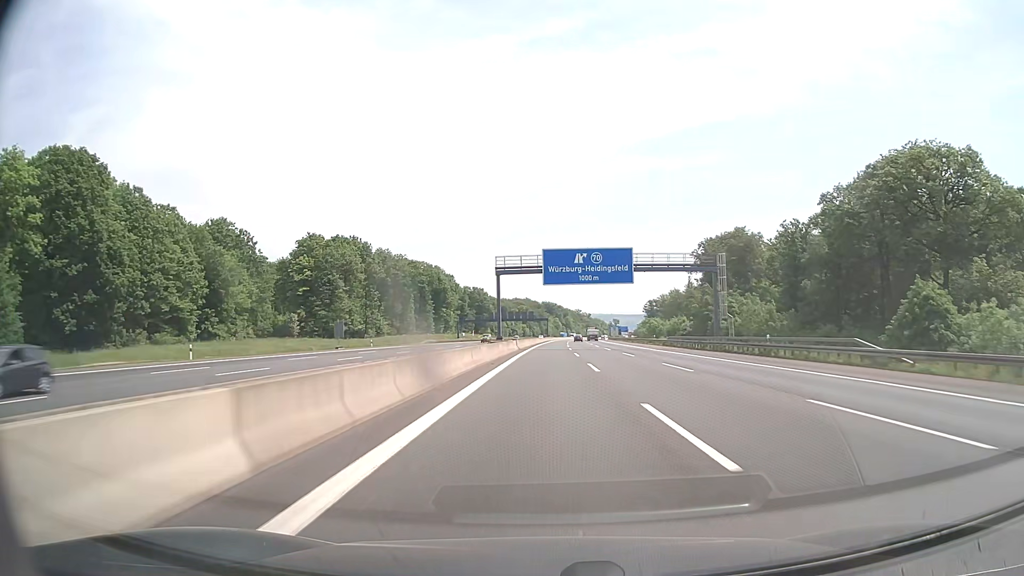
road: motorway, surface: asphalt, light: Day
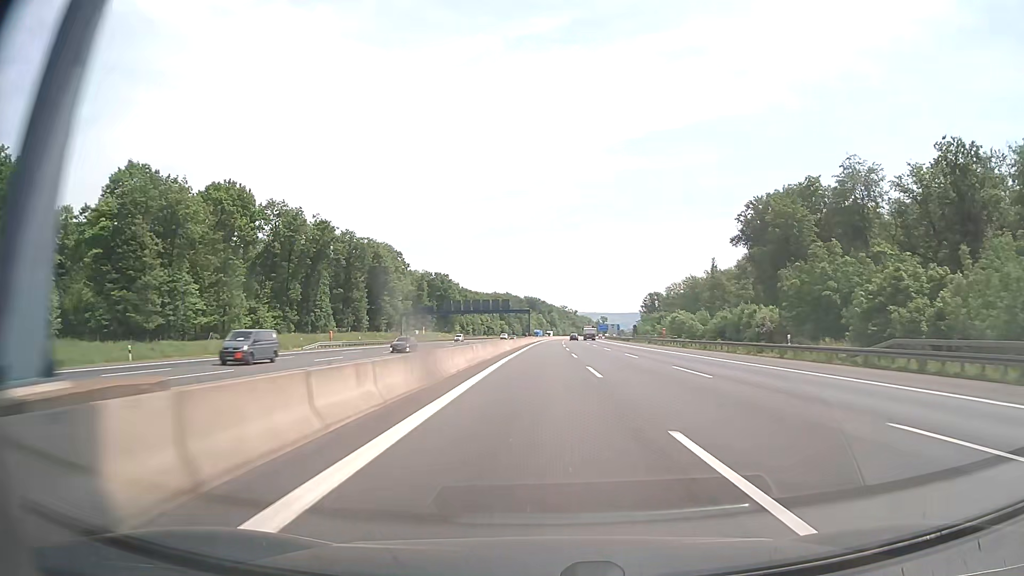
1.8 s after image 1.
(+0.6, +57.0) m; +1°
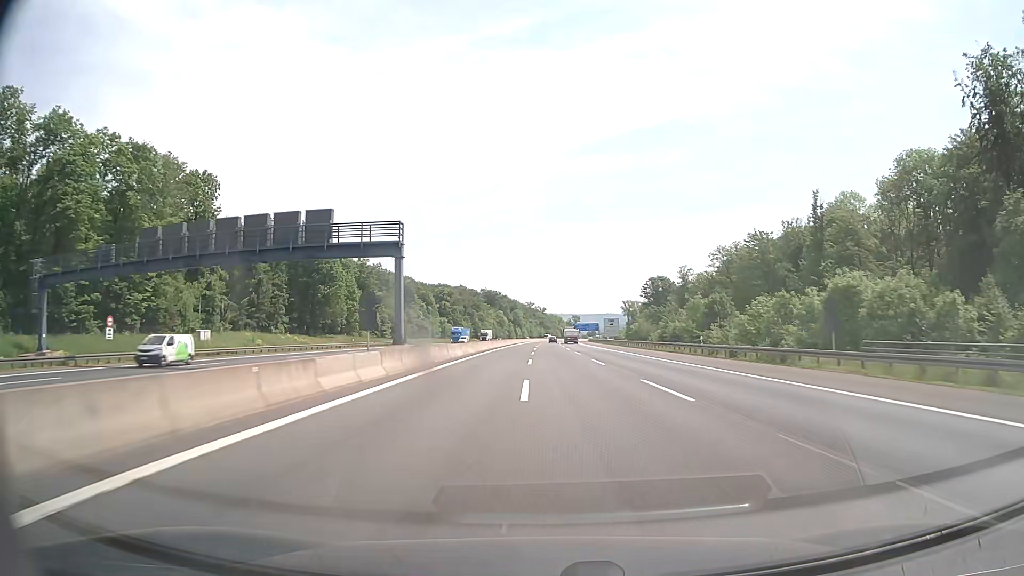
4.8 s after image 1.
(+3.0, +95.2) m; +3°
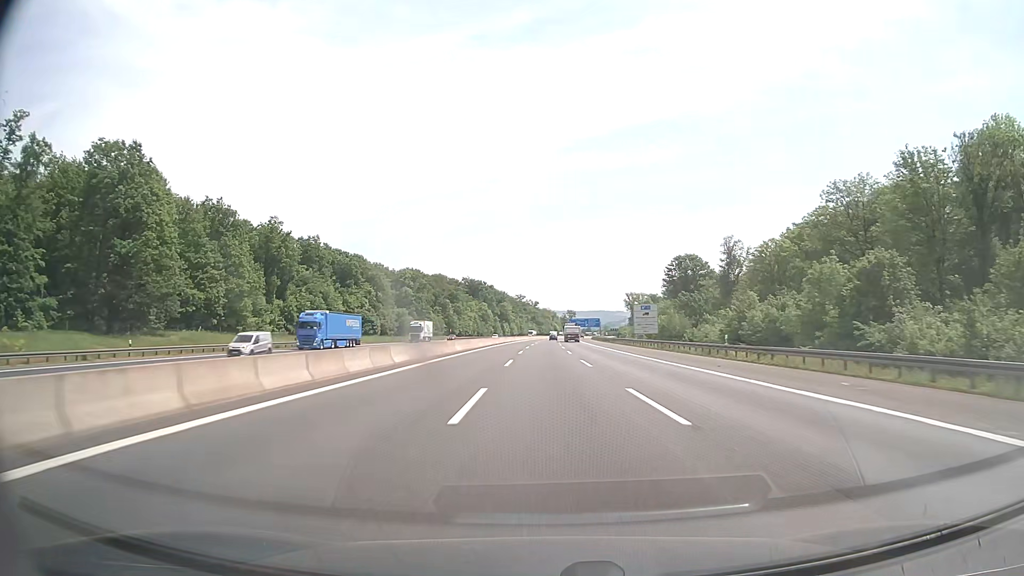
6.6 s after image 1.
(+0.3, +57.2) m; +1°
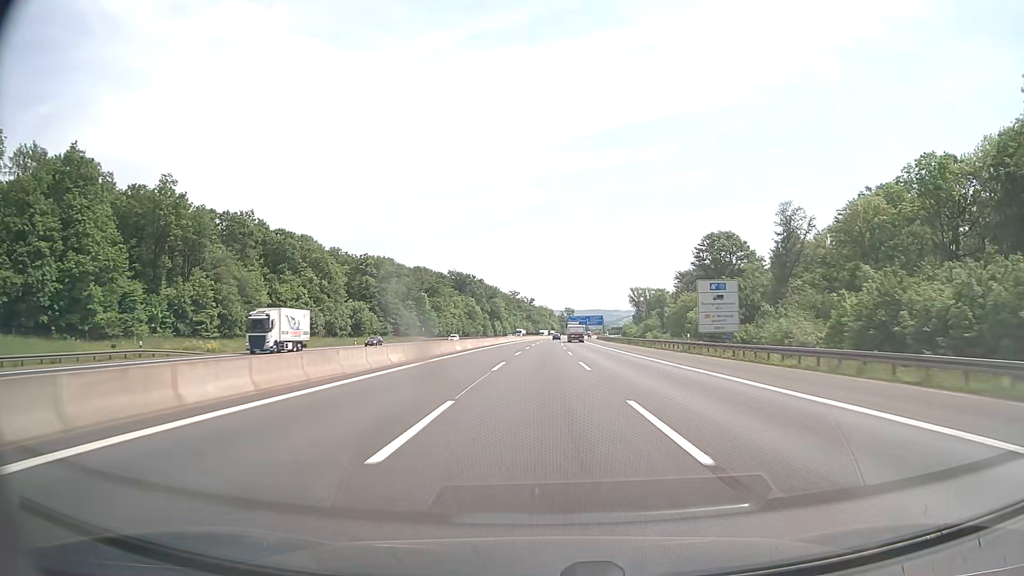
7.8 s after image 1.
(0.0, +38.1) m; 0°
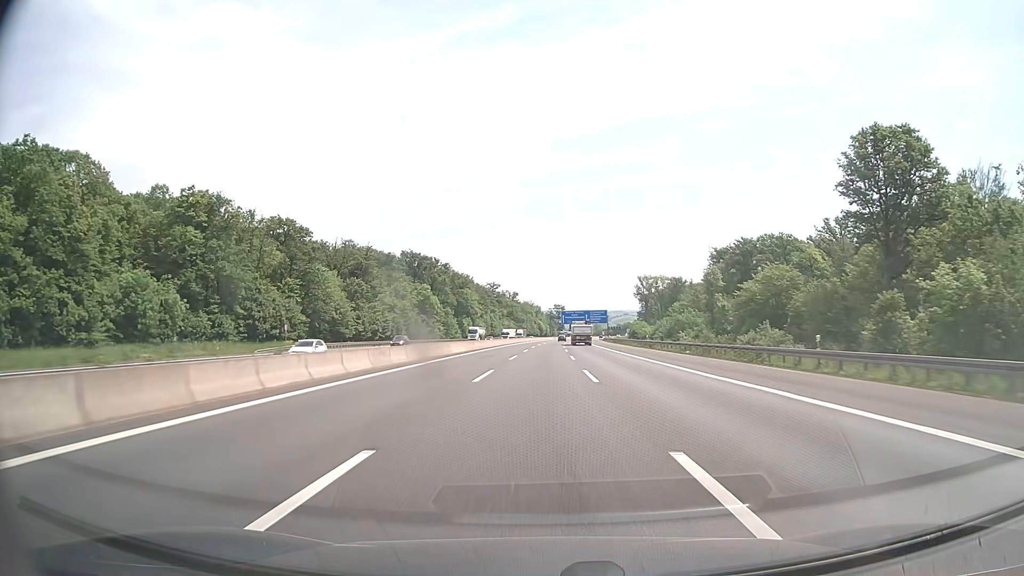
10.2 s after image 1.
(+0.6, +76.3) m; +1°
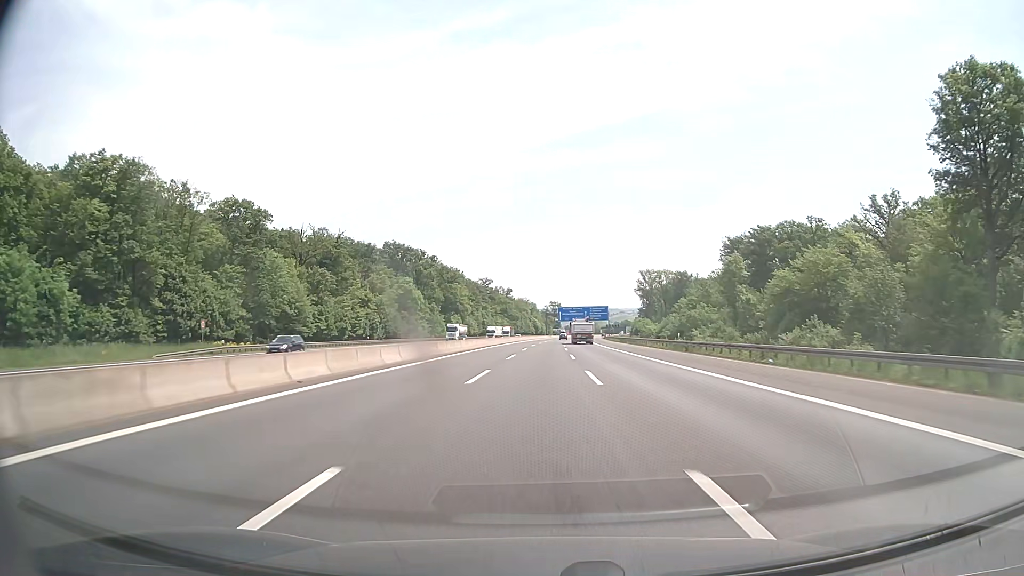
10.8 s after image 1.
(+0.1, +19.1) m; 0°
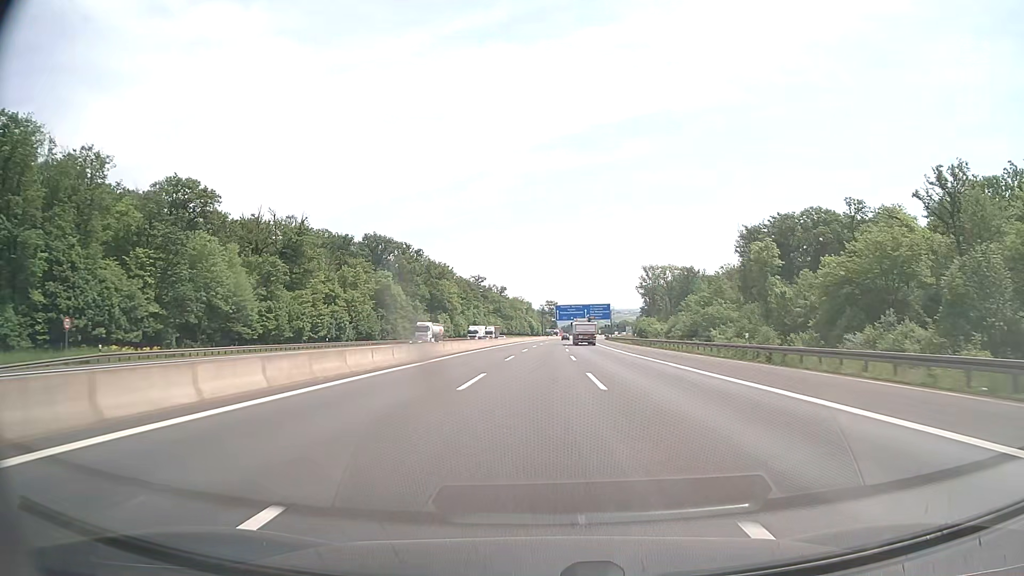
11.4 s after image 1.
(0.0, +19.1) m; 0°
(0, +10) (0, +20) (0, +30) (0, +40) (+1, +50) (+1, +60) (+1, +70) (+1, +80) (+2, +90) (+2, +100) m
